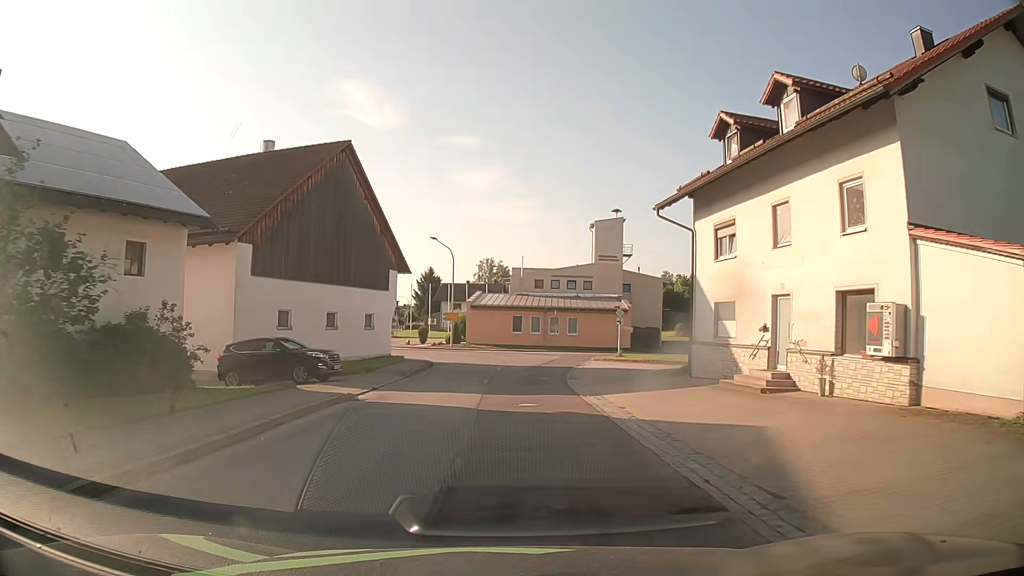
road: tertiary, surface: asphalt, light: Day
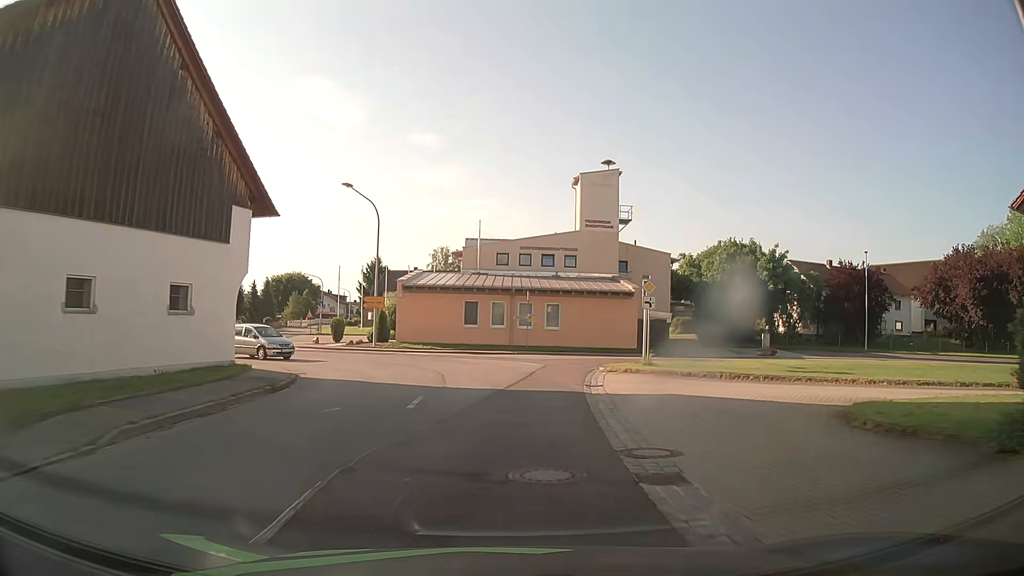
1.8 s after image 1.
(+0.7, +19.2) m; +4°
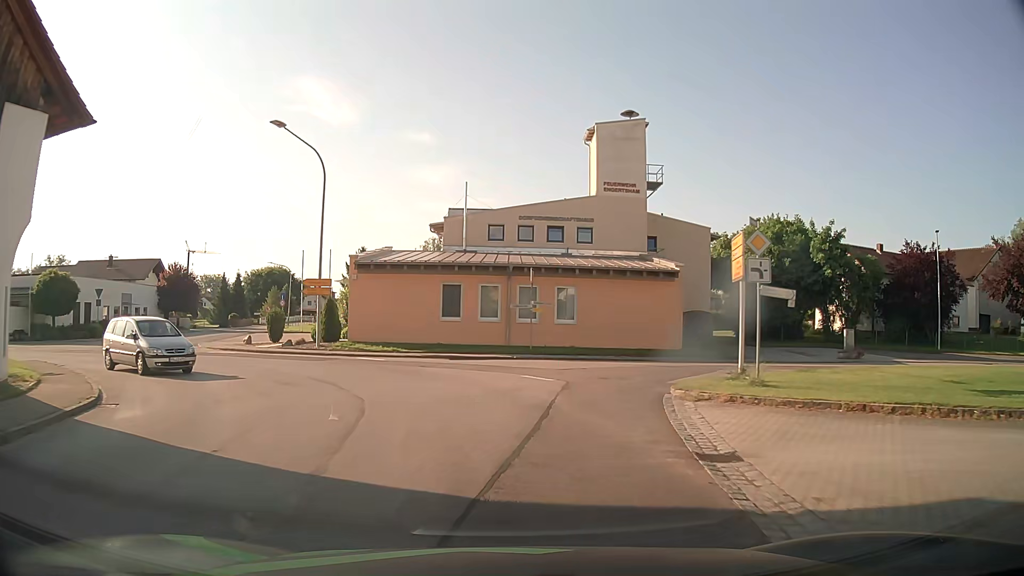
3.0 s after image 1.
(+0.1, +11.5) m; -1°
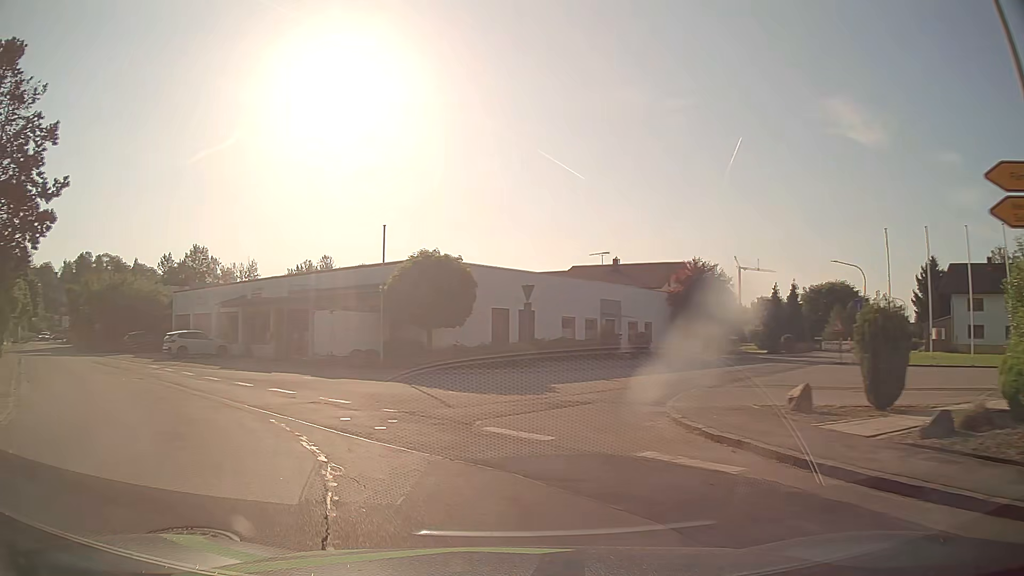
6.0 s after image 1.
(-6.7, +21.8) m; -46°
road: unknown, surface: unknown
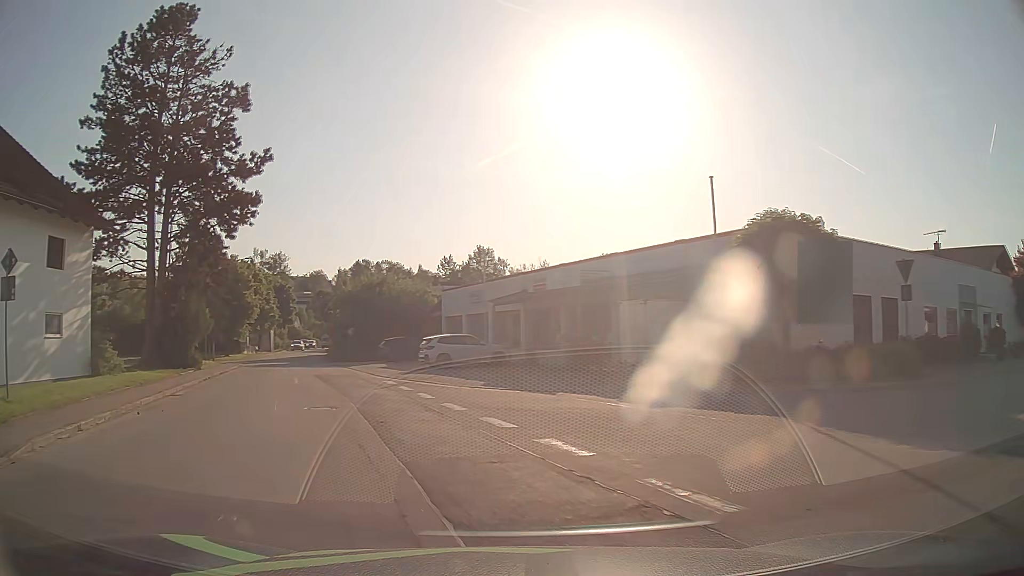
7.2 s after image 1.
(-2.0, +8.7) m; -25°
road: tertiary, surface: asphalt
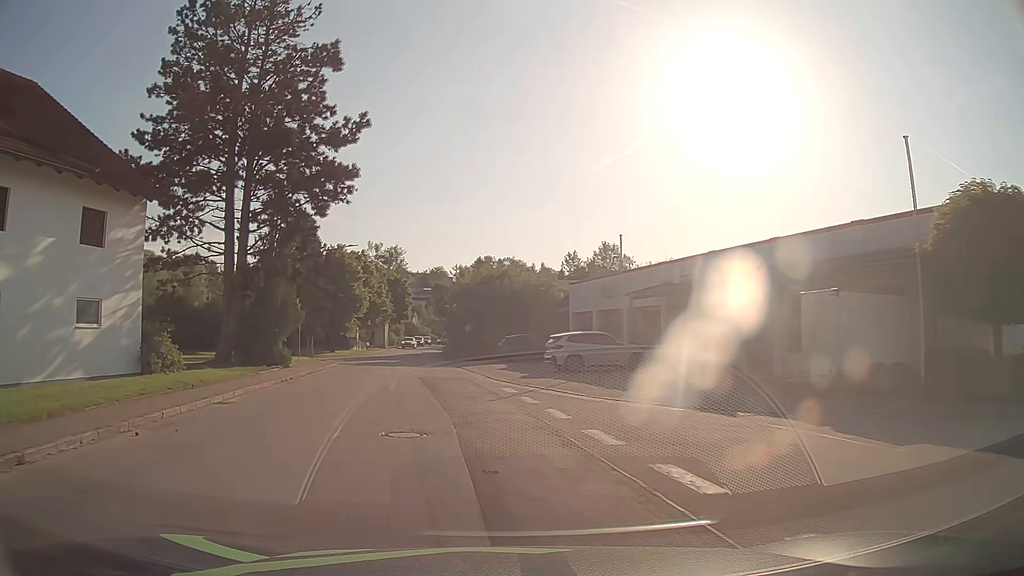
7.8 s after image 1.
(-0.5, +4.8) m; -11°
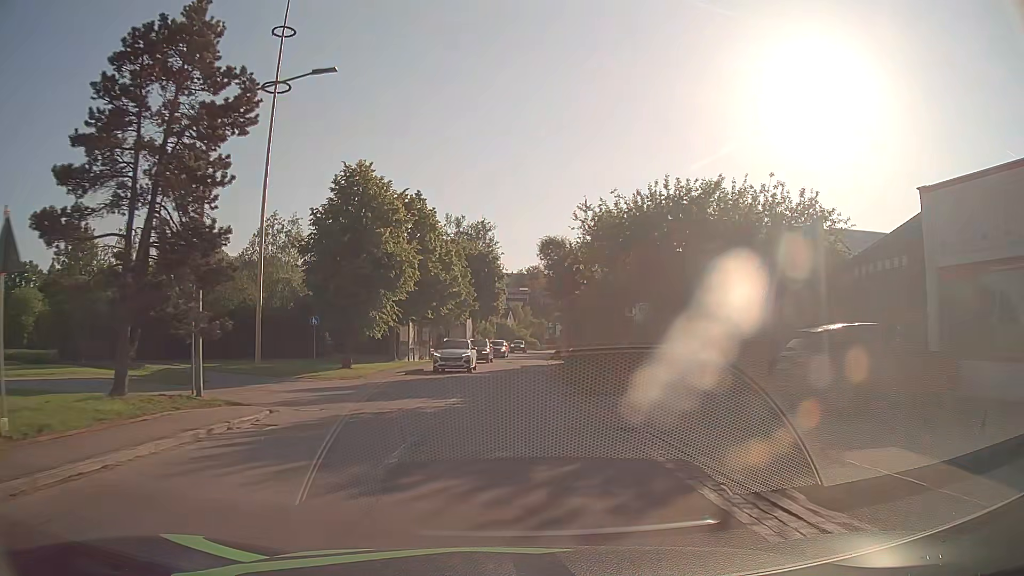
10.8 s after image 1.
(-3.3, +30.1) m; -7°
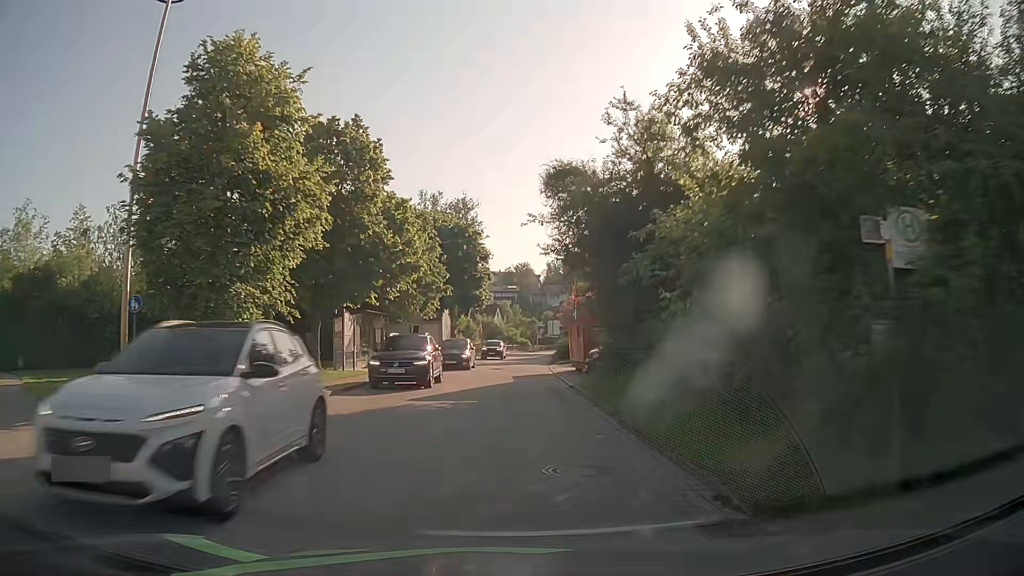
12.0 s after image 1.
(0.0, +14.6) m; +1°
